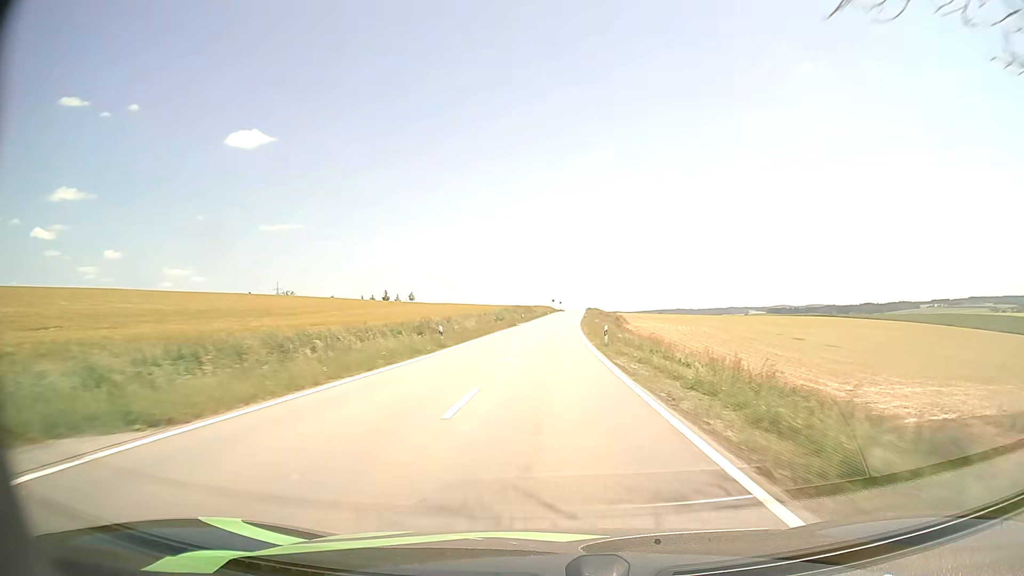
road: tertiary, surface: asphalt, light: Day
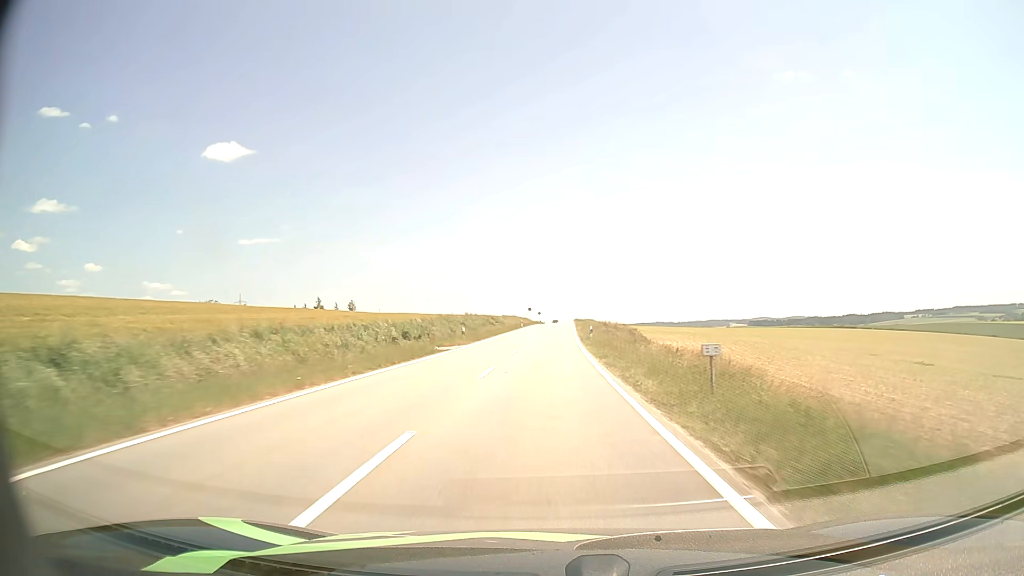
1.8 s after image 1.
(+0.7, +42.5) m; +2°
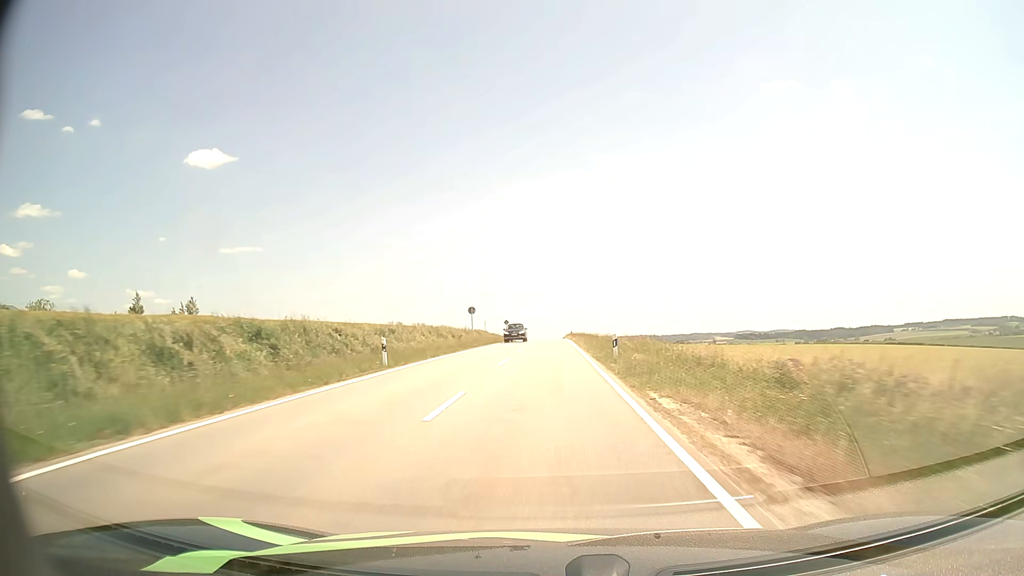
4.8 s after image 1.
(+1.3, +68.4) m; +1°
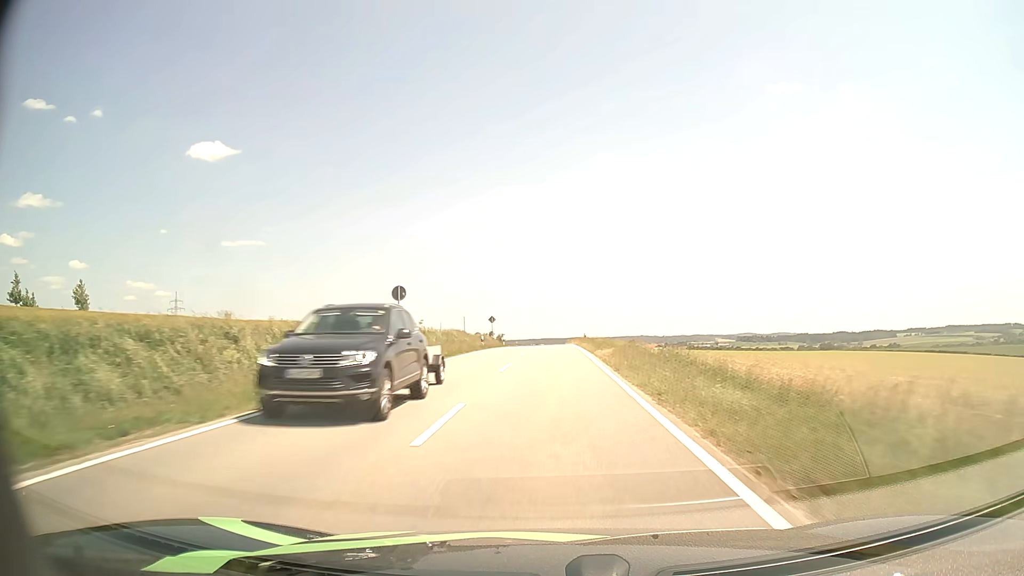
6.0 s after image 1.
(0.0, +26.7) m; 0°
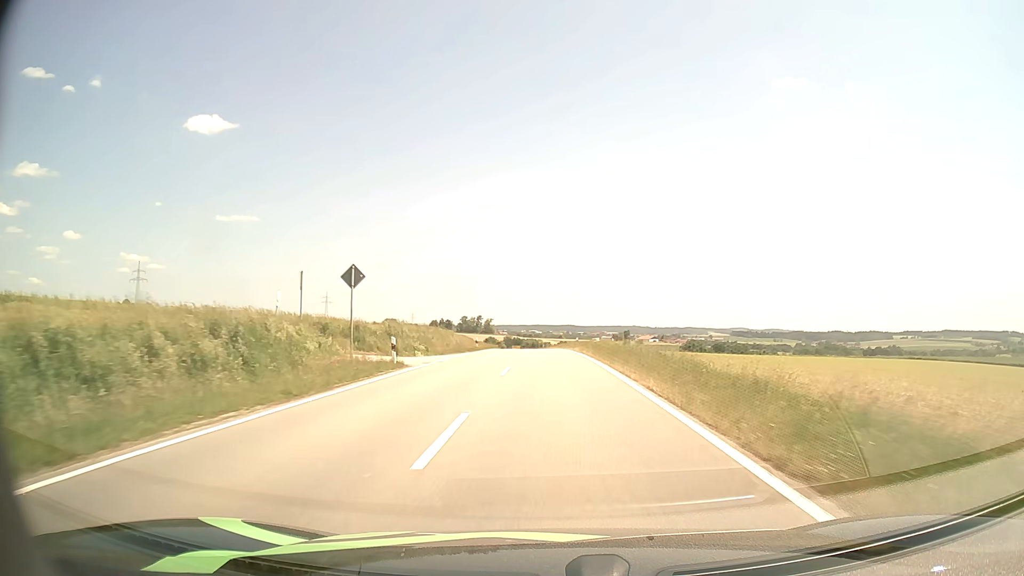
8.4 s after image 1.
(0.0, +50.1) m; +1°
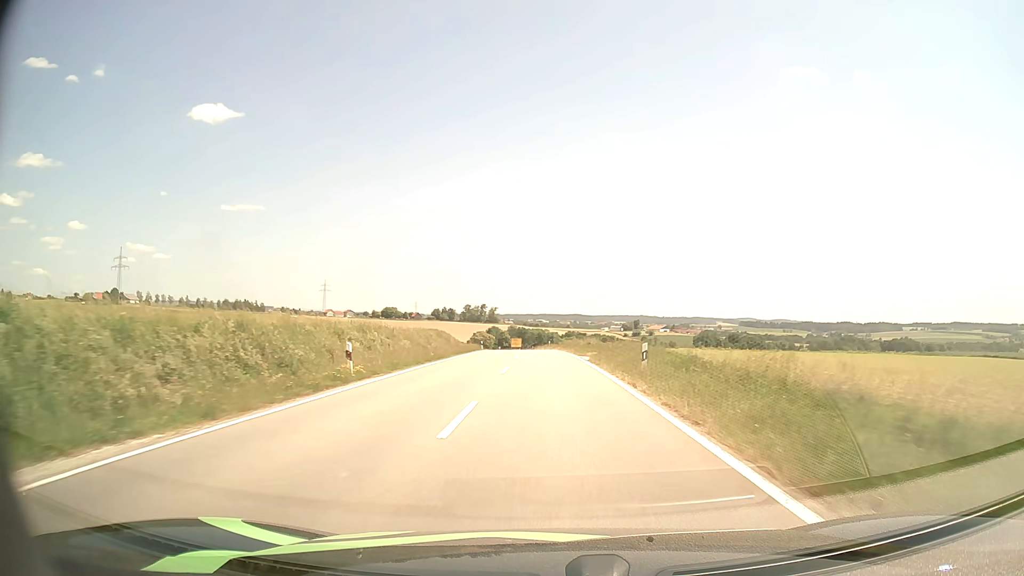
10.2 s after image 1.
(0.0, +35.2) m; 0°
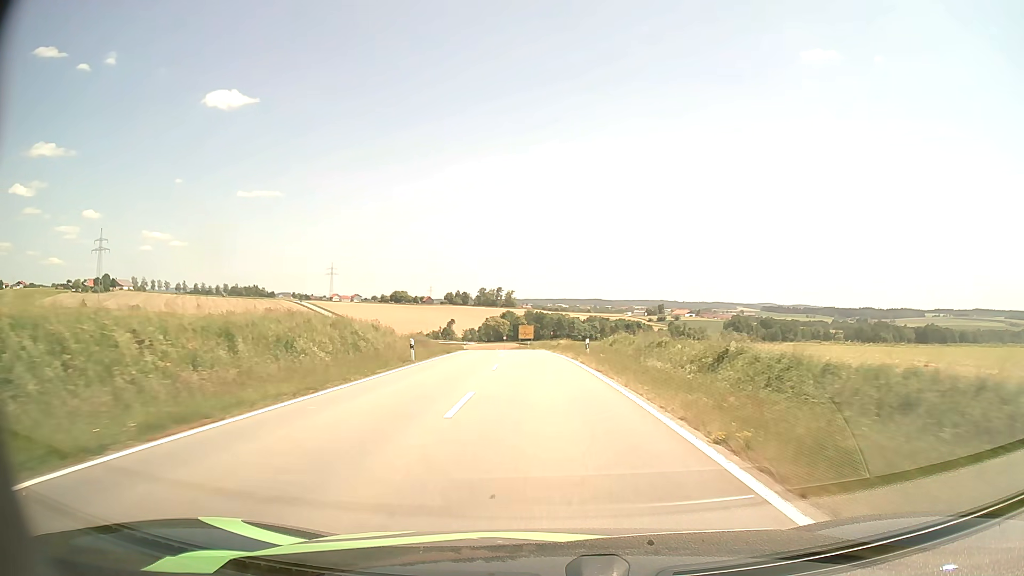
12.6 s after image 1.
(-0.6, +47.7) m; -2°
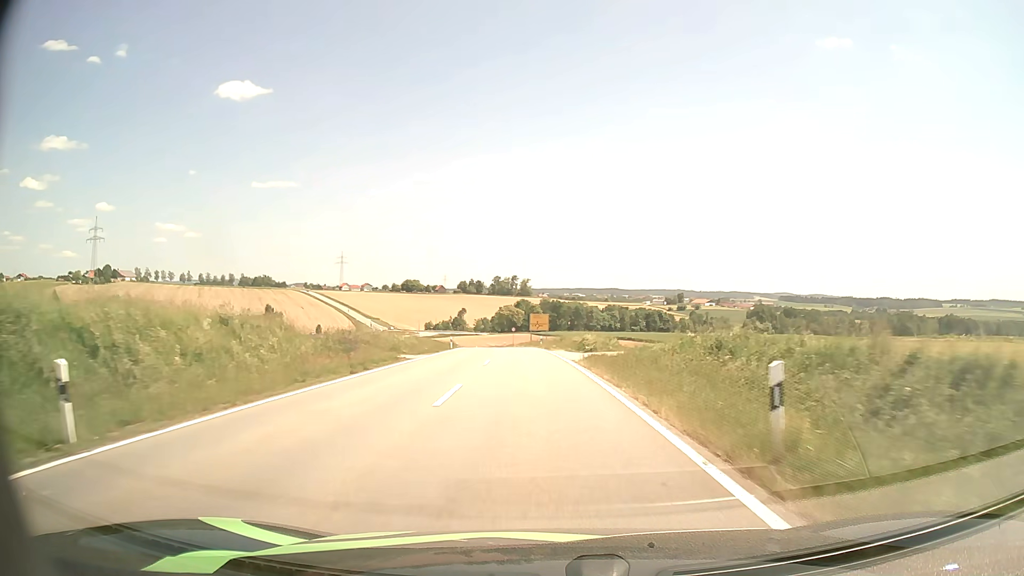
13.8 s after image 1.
(-0.2, +23.4) m; -1°
(0, +10) (0, +20) (-1, +30) (-1, +40) (-2, +50) (-3, +60) (-4, +70) (-5, +80) (-6, +90) (-8, +100) m
